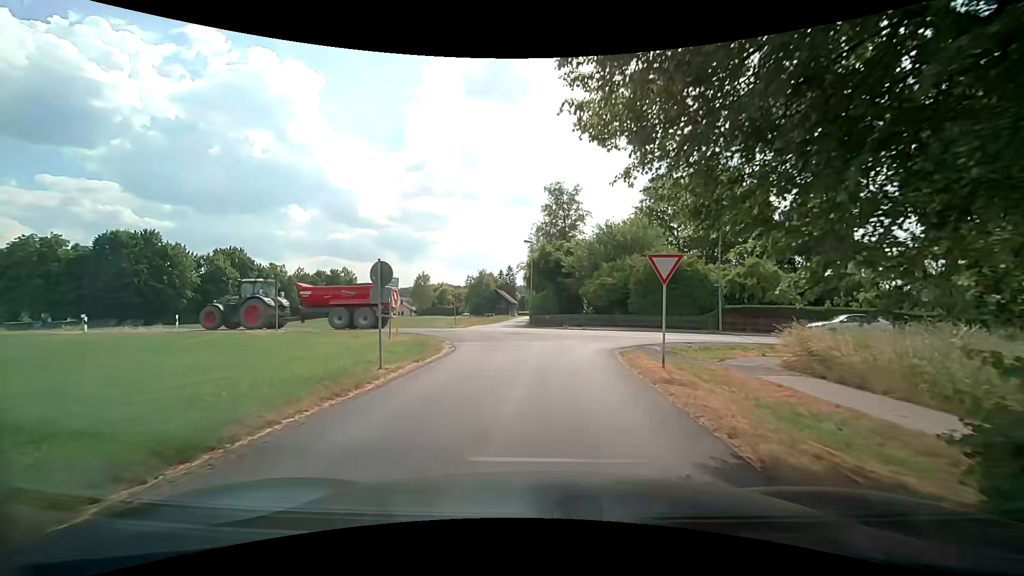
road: unclassified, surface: asphalt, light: Day
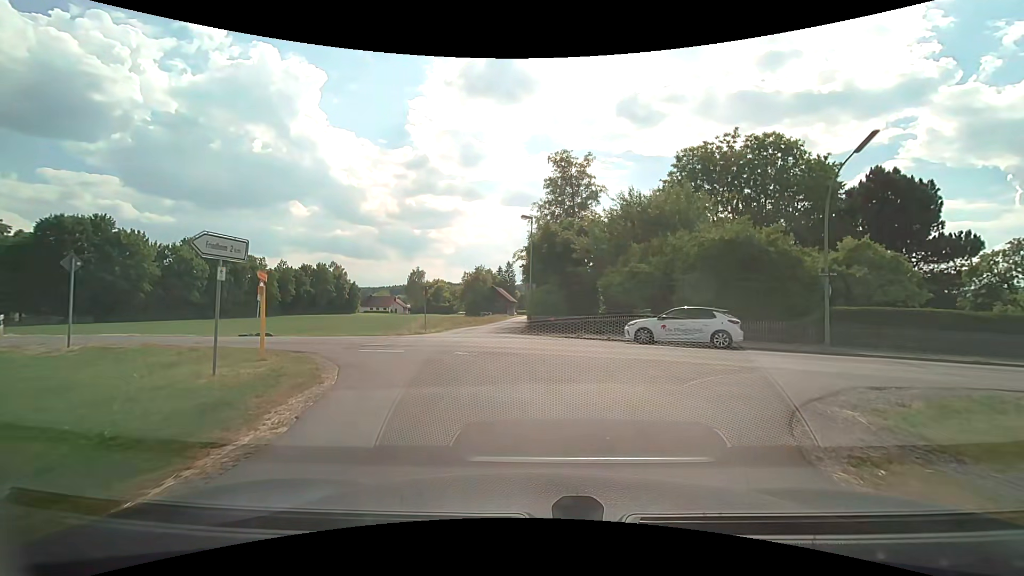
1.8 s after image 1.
(+0.1, +11.3) m; +1°
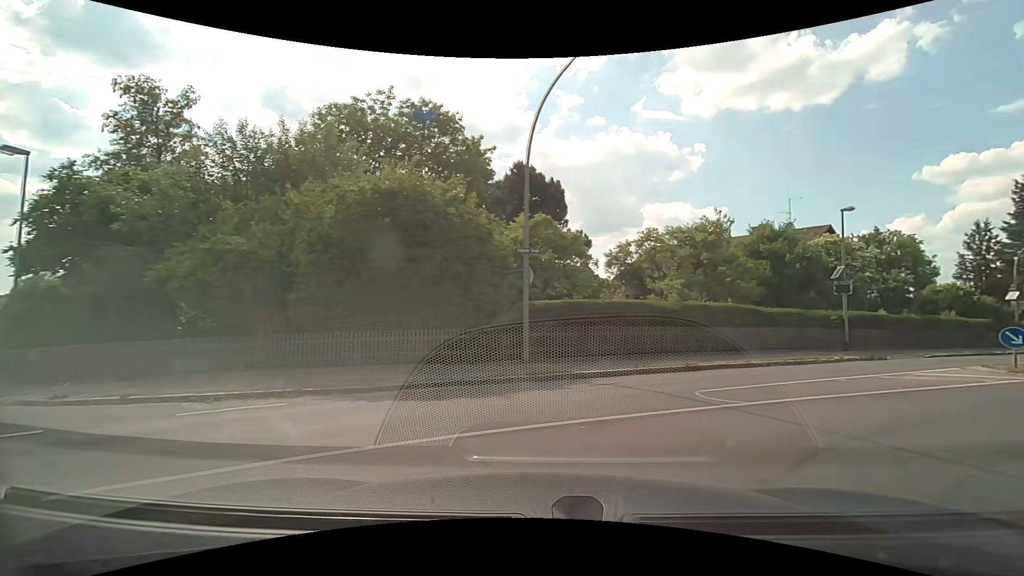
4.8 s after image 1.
(+2.3, +10.7) m; +37°
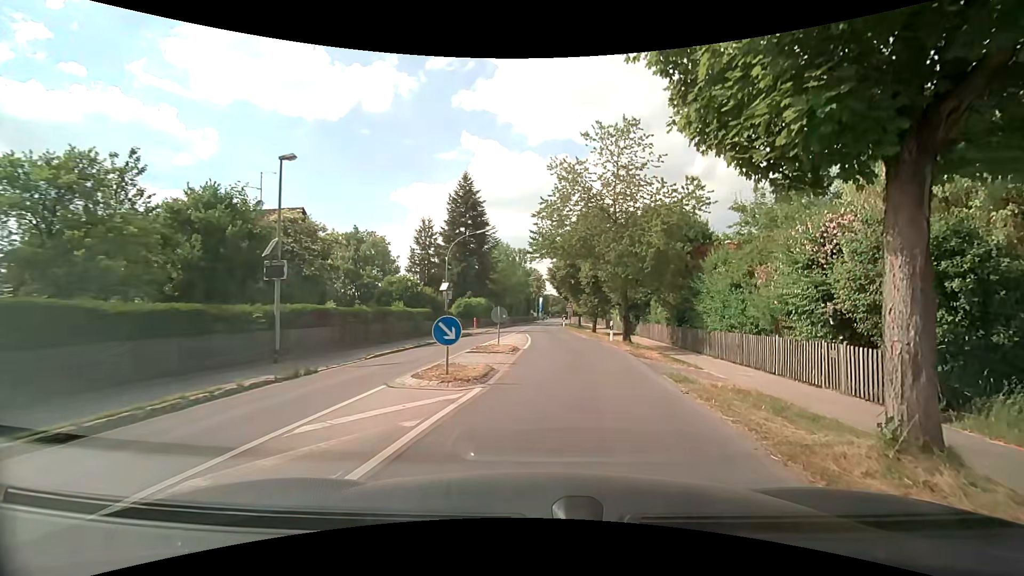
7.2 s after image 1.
(+5.2, +8.5) m; +53°
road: tertiary
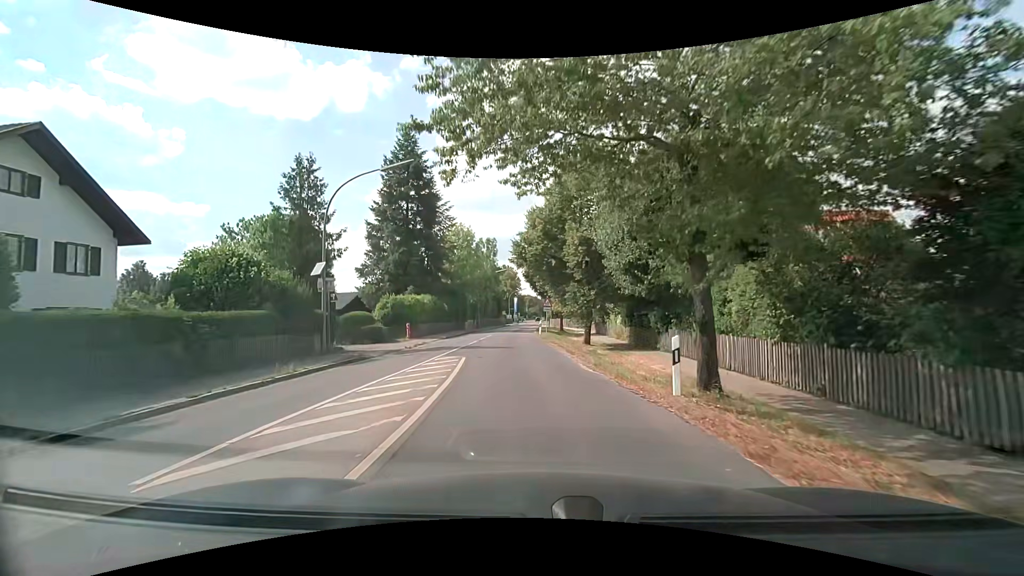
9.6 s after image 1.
(+1.1, +17.1) m; +3°
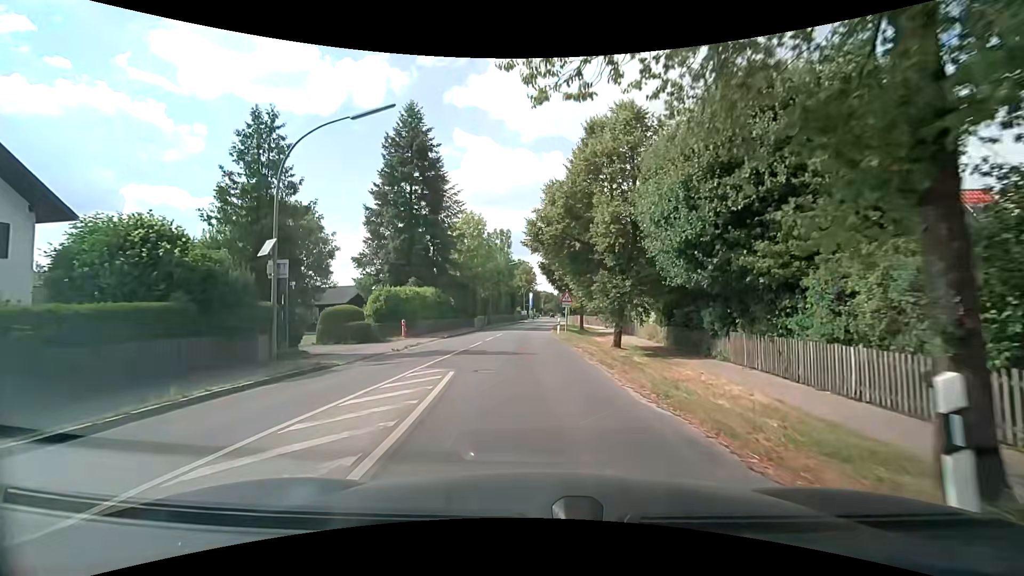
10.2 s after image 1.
(-0.1, +5.3) m; -2°
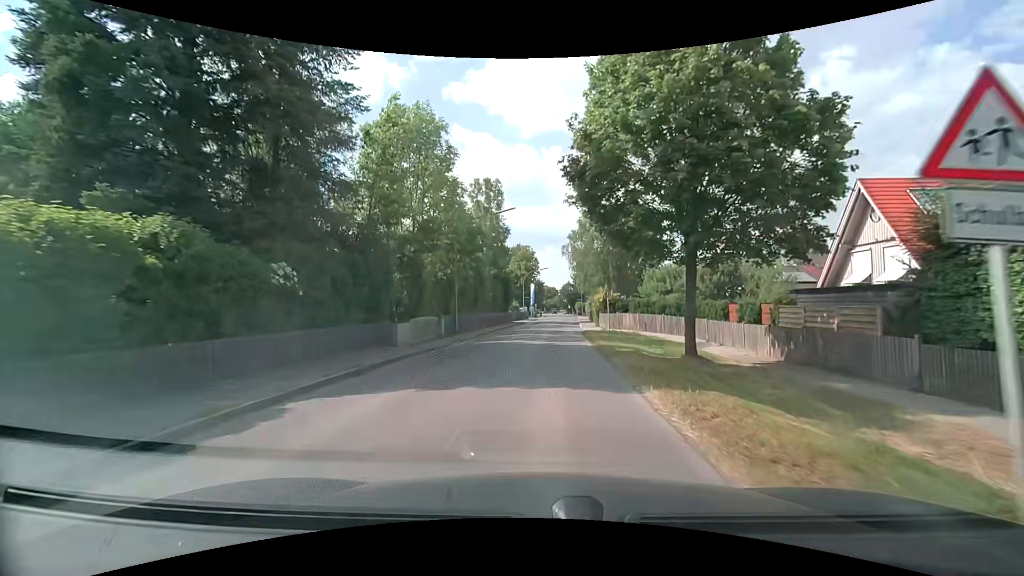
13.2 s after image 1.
(-0.8, +30.0) m; 0°
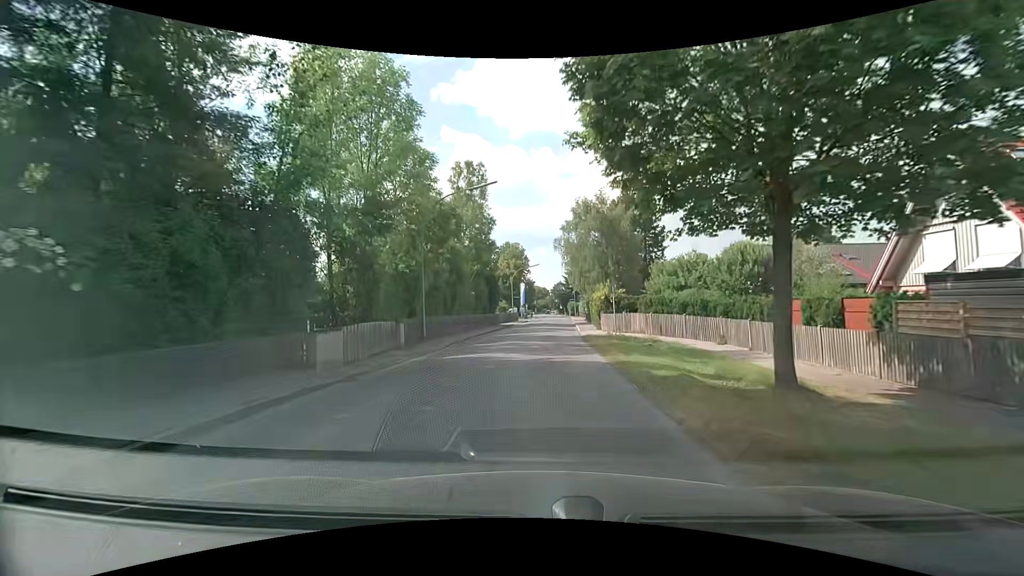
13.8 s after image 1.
(+0.1, +6.5) m; +1°
(0, +10) (0, +20) (+1, +30) (+1, +40) (+2, +50) (+2, +60) (+3, +70) (+4, +80) (+4, +90) (+5, +100) m
